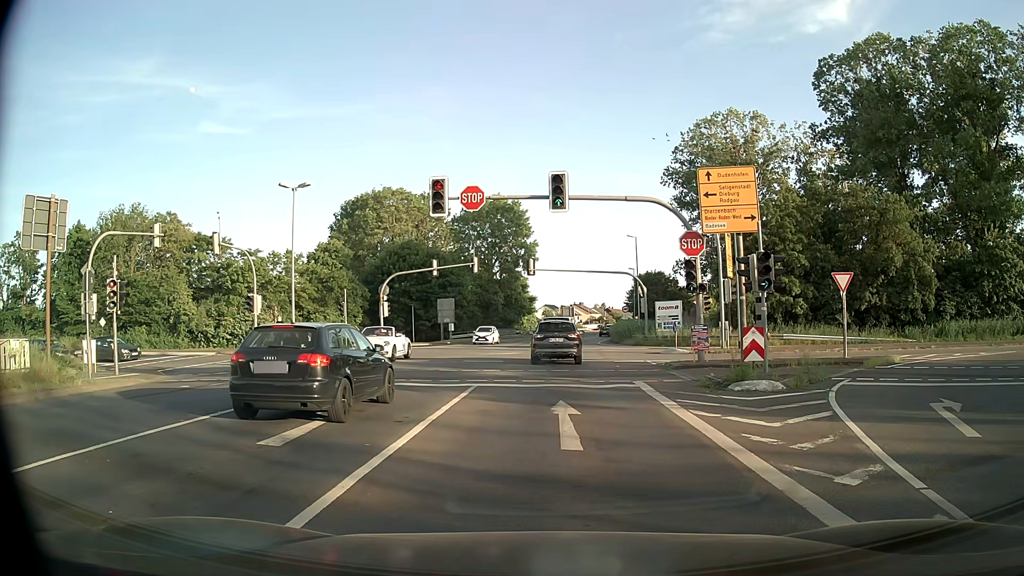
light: Day
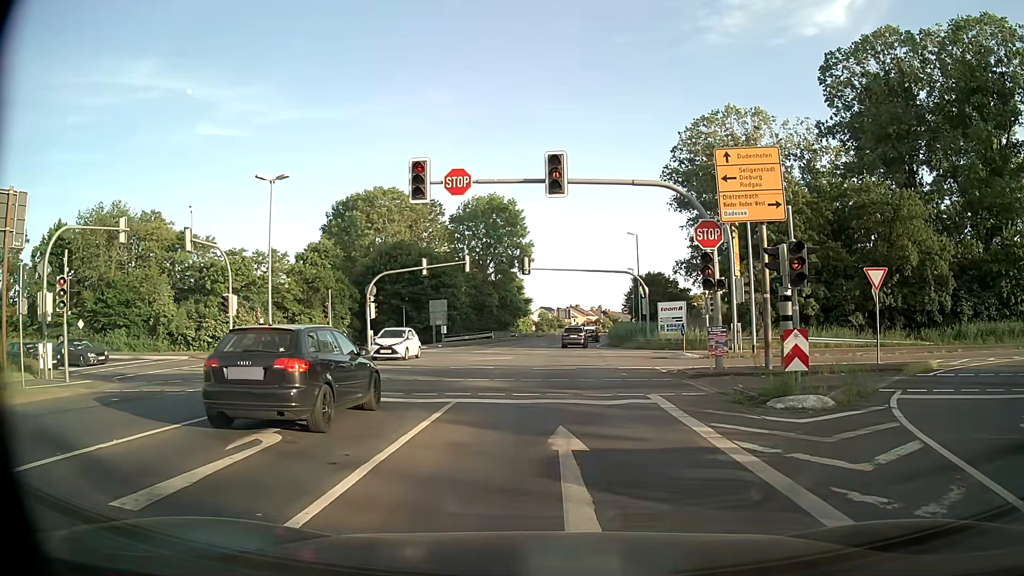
(0.0, +3.2) m; +1°
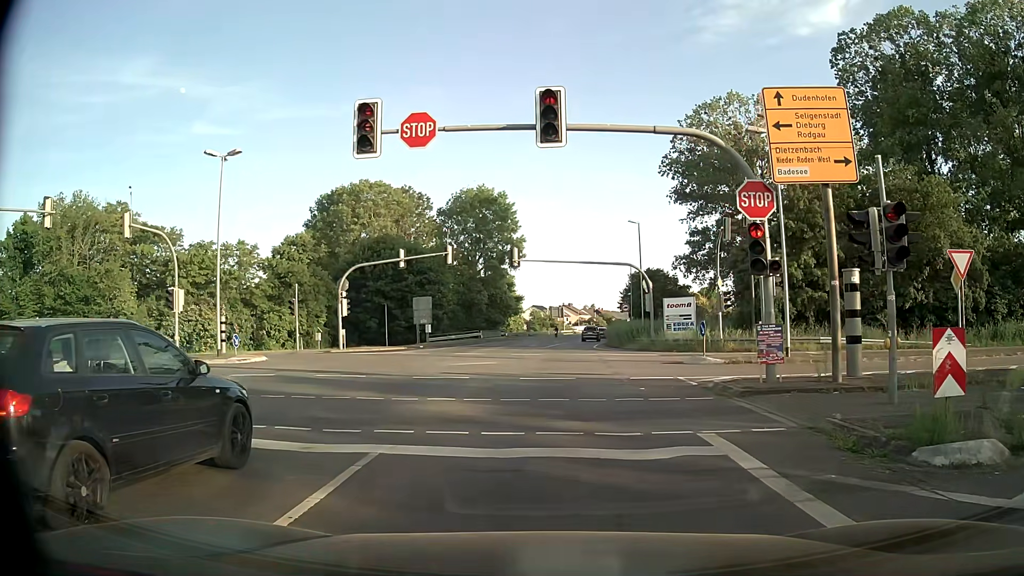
(0.0, +5.4) m; 0°
(0, +10) (0, +20) (+1, +30) (+1, +40) (+2, +50) (+3, +60) (+4, +70) (+6, +80) (+8, +90) (+9, +99) m
